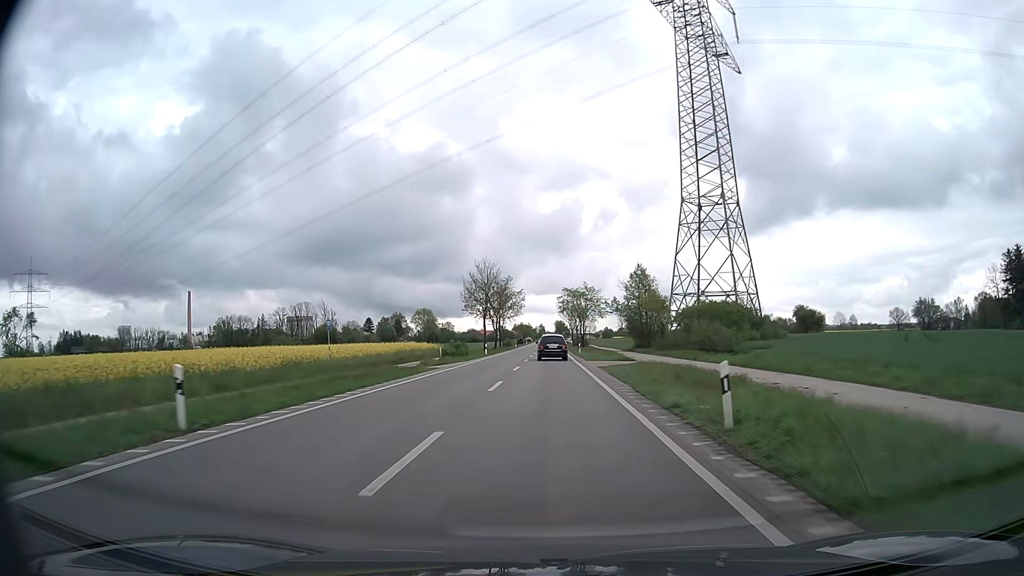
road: primary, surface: asphalt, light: Day
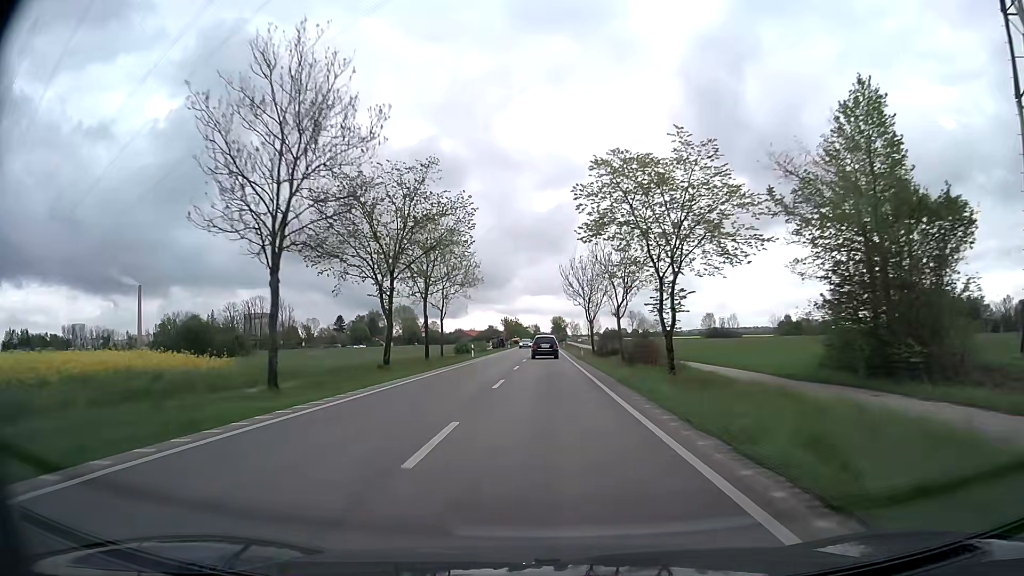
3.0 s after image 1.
(+0.1, +59.0) m; 0°
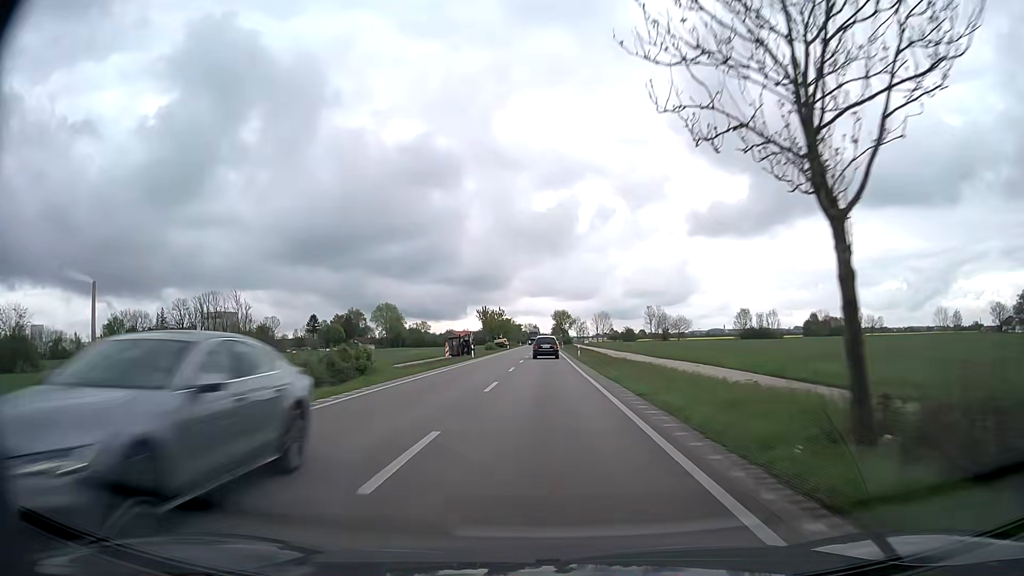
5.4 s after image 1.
(+0.2, +49.5) m; 0°
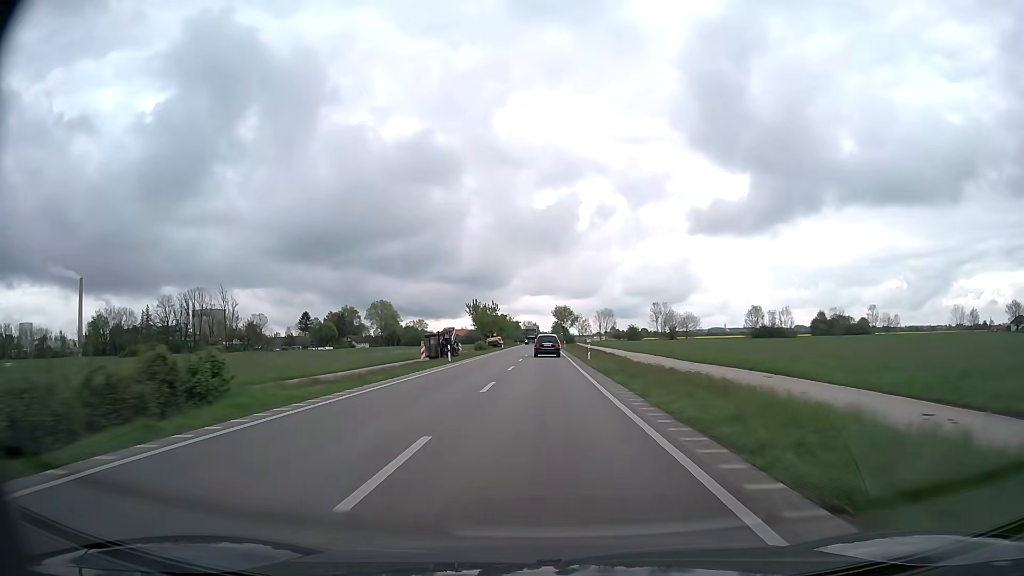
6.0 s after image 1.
(0.0, +12.7) m; 0°
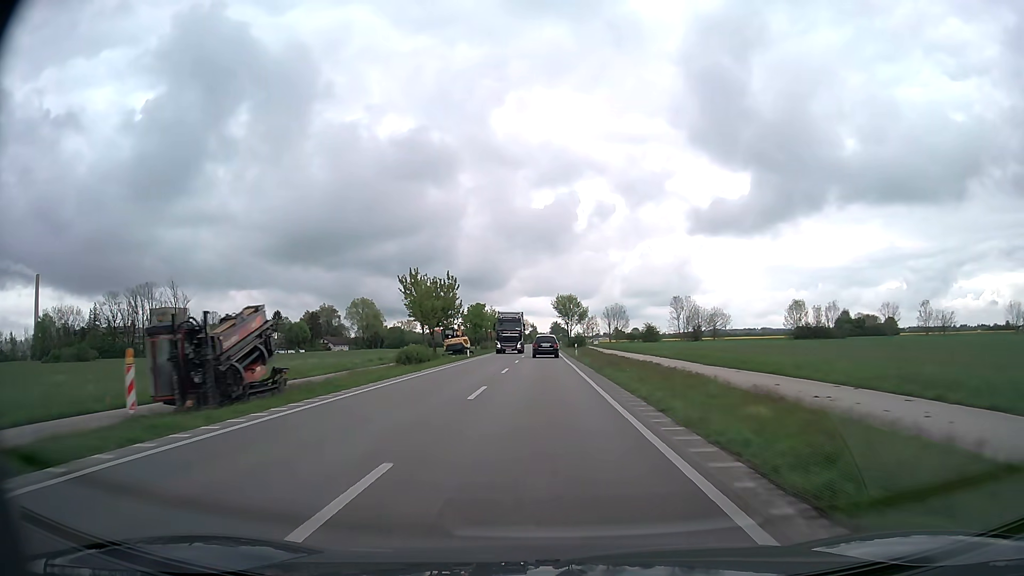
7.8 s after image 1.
(0.0, +38.1) m; 0°
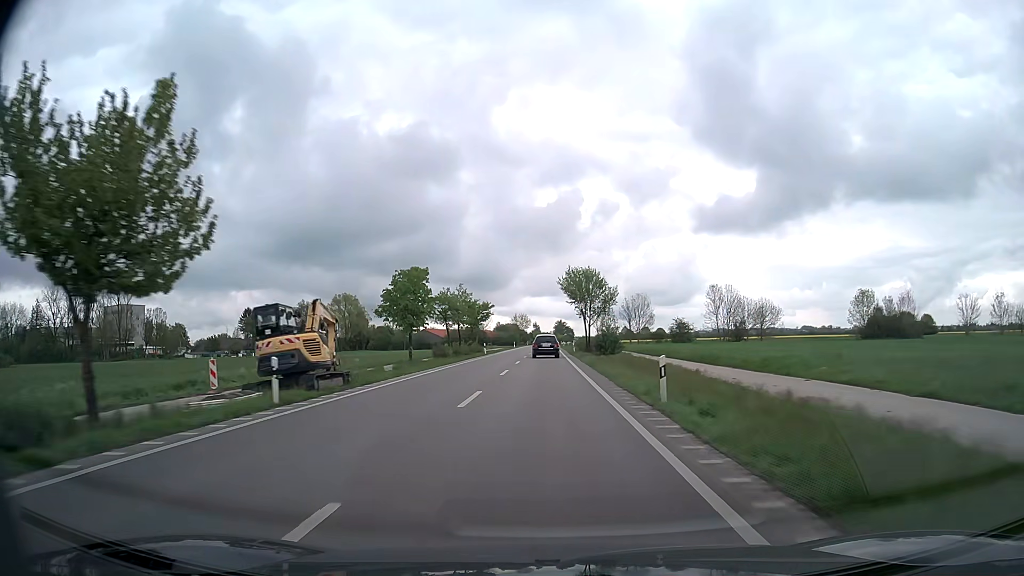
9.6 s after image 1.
(-0.1, +38.0) m; 0°
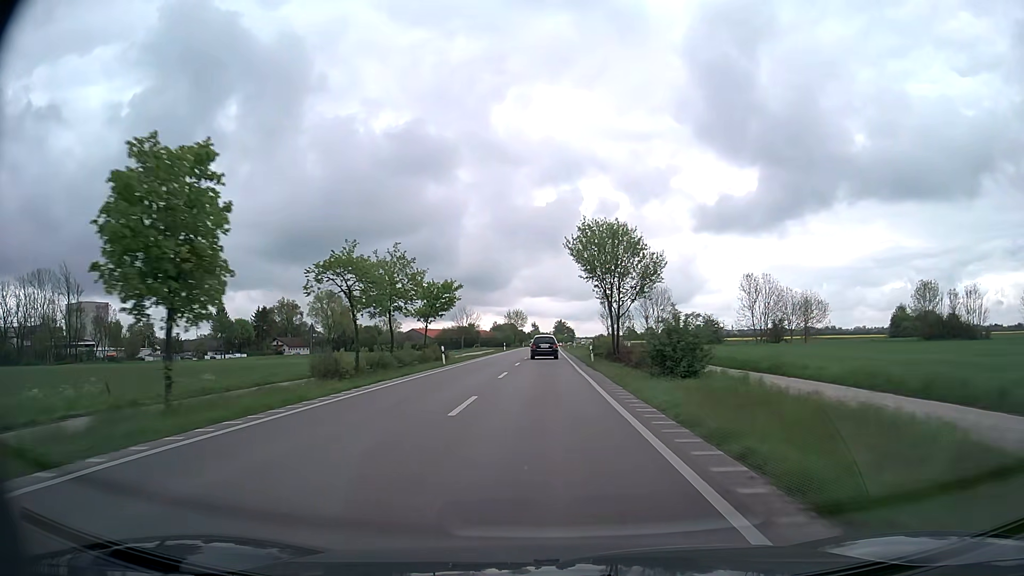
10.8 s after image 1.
(-0.1, +25.6) m; 0°
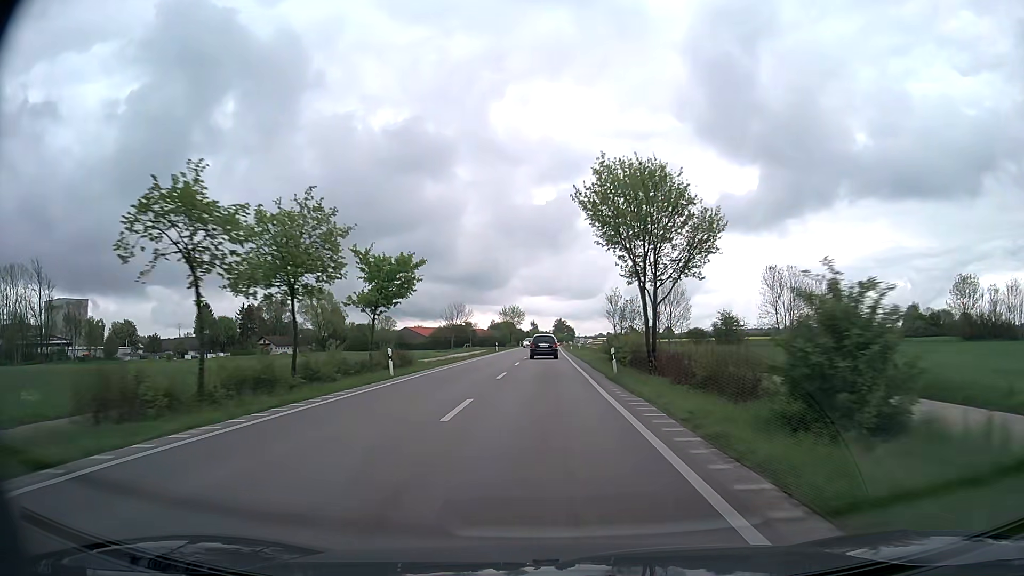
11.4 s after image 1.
(0.0, +12.9) m; 0°
(0, +10) (0, +20) (0, +30) (0, +40) (0, +50) (0, +60) (0, +70) (0, +80) (0, +90) (0, +100) m
